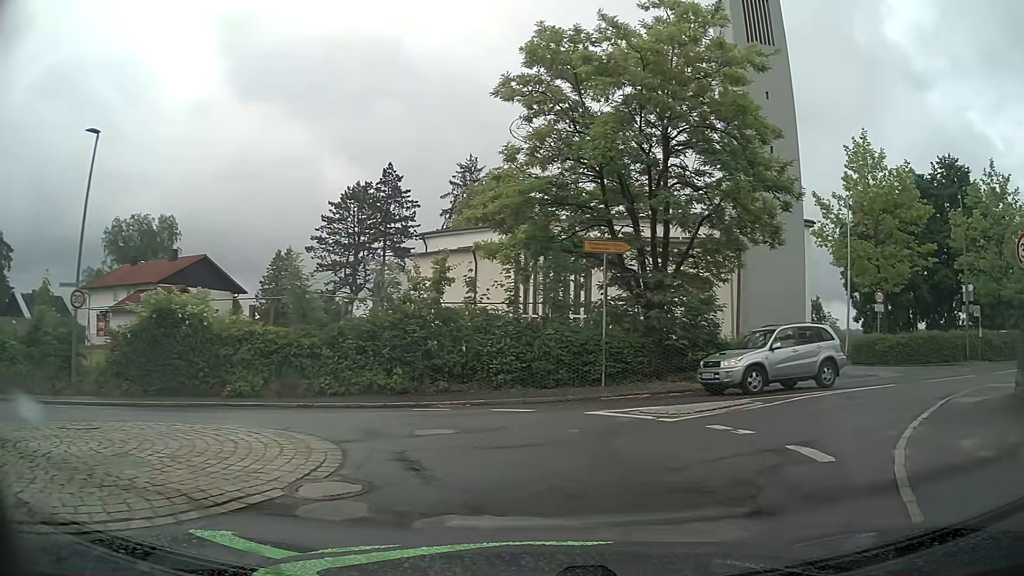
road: unclassified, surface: asphalt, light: Day
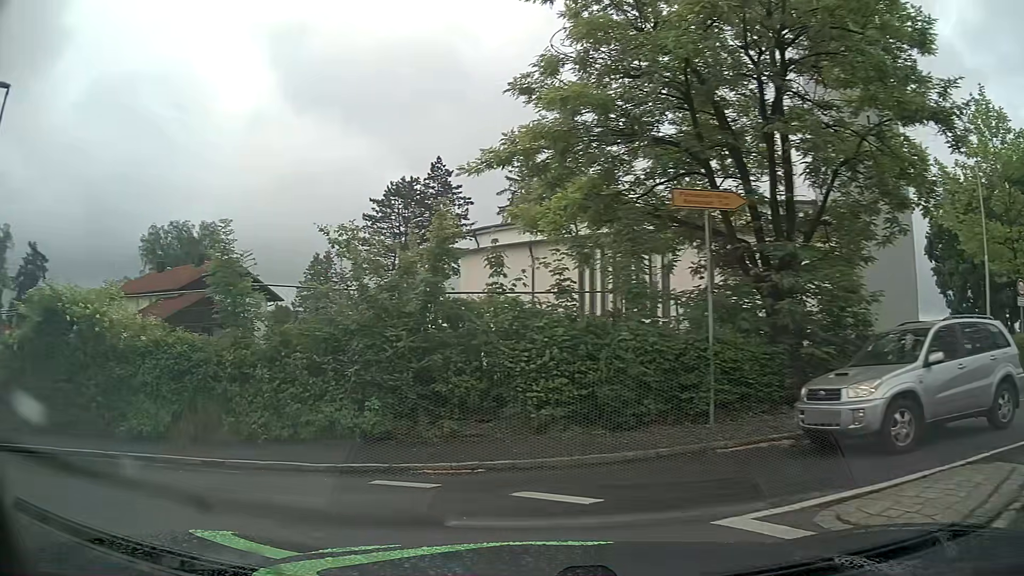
(+0.6, +7.0) m; -4°
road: tertiary
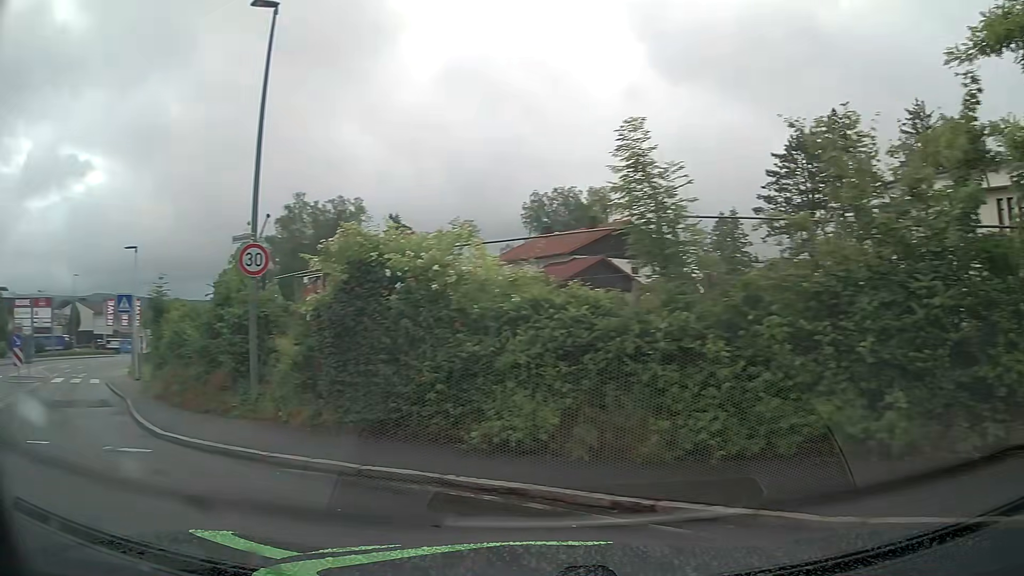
(-1.0, +4.0) m; -34°
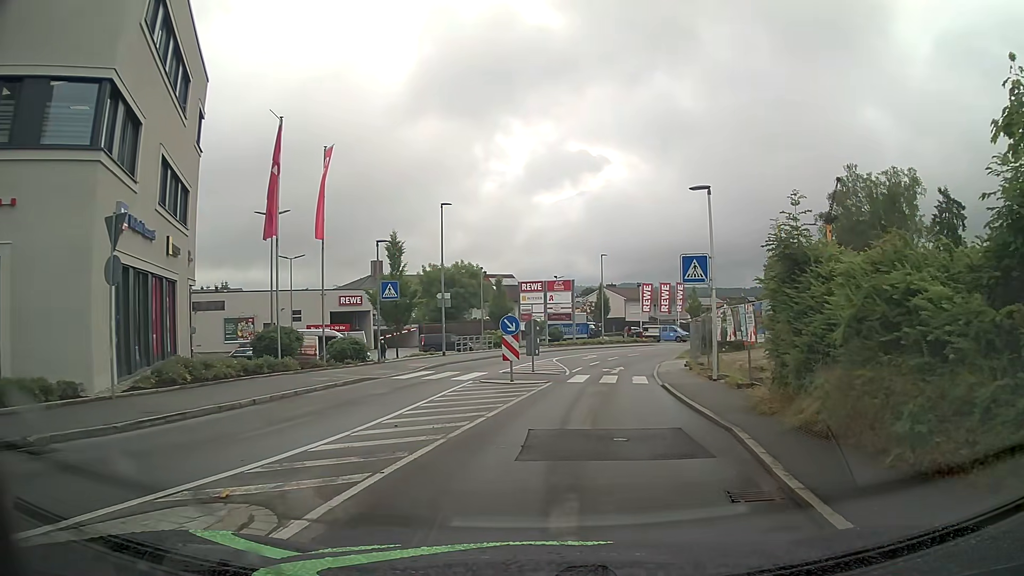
(-5.0, +7.8) m; -45°
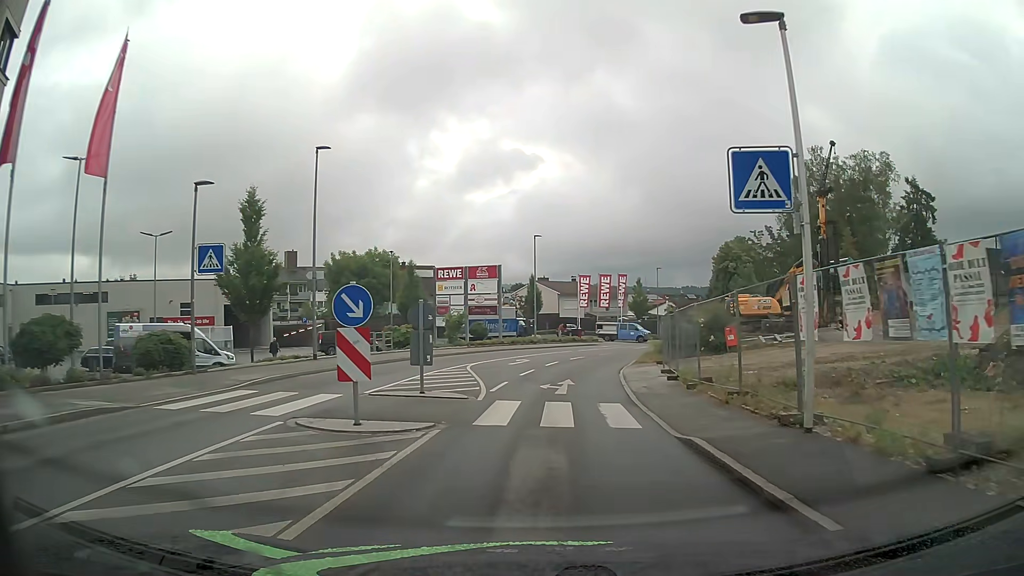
(+0.6, +11.0) m; +4°
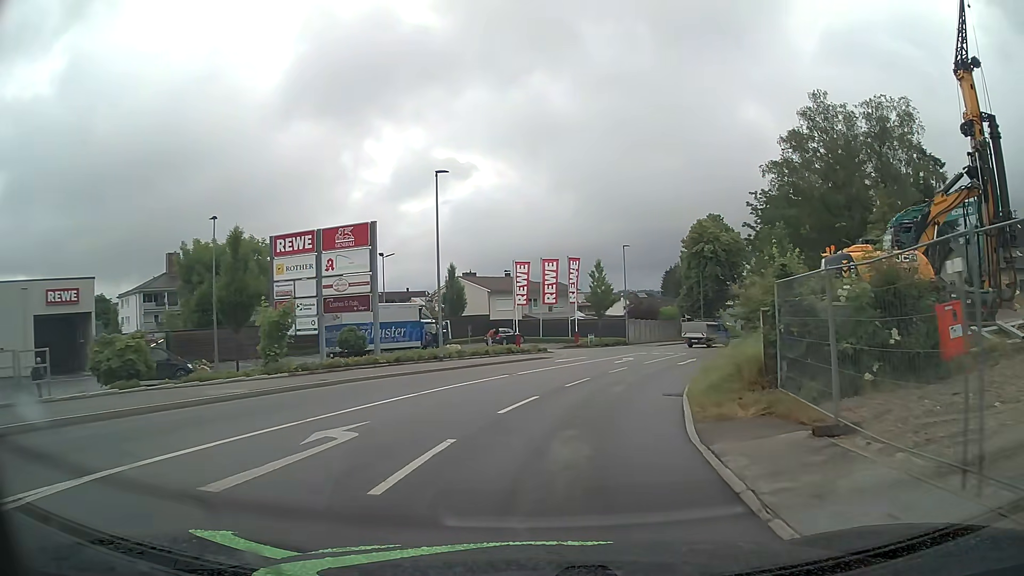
(+1.6, +22.2) m; +7°
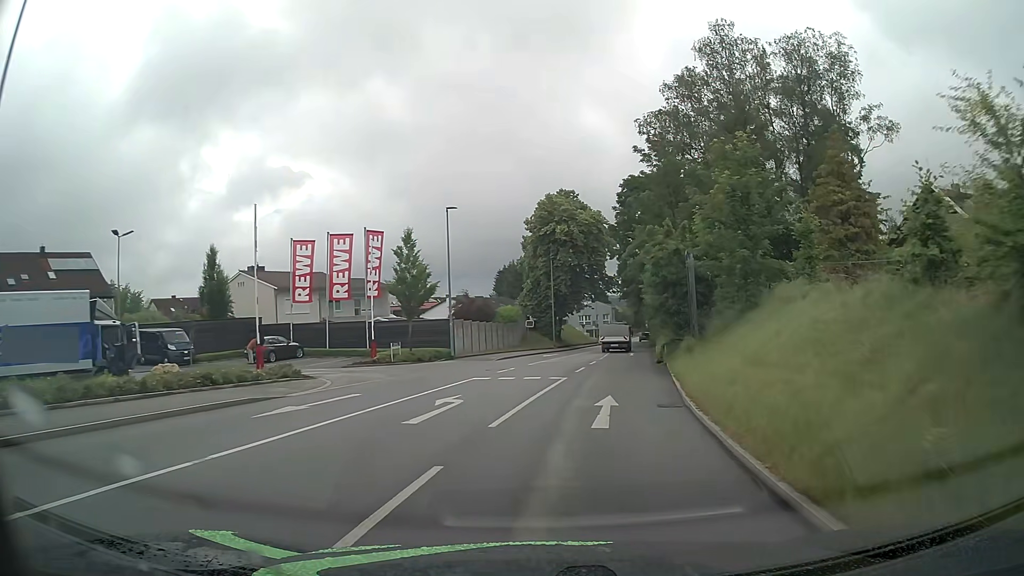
(+2.4, +19.1) m; +14°
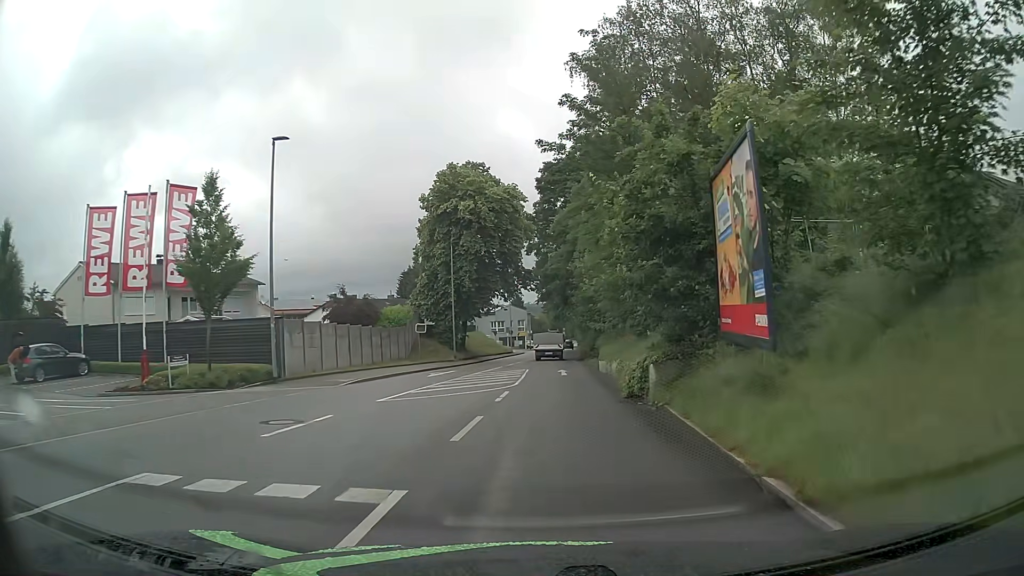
(+1.1, +14.3) m; +8°
(0, +10) (0, +20) (+1, +30) (+1, +40) (+1, +50) (+2, +60) (+2, +70) (+2, +80) (+3, +90) (+3, +100) m
